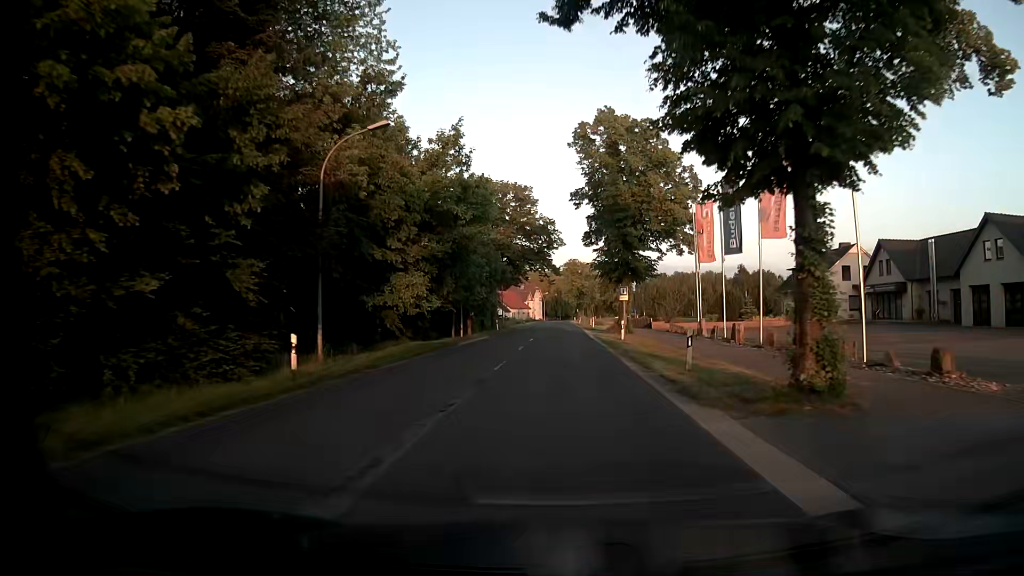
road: secondary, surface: asphalt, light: Day
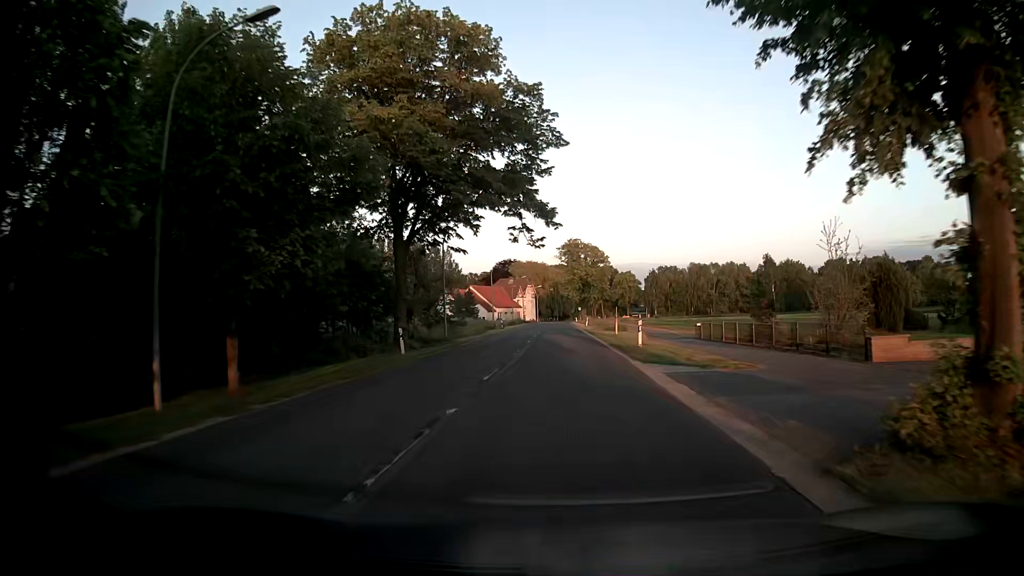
(+0.3, +39.0) m; +1°
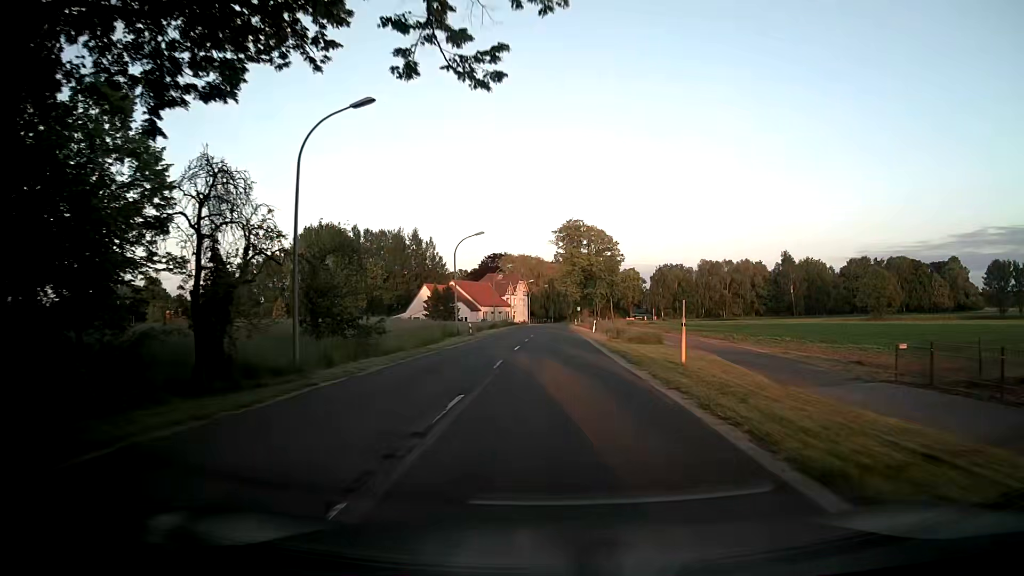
(0.0, +23.3) m; +1°
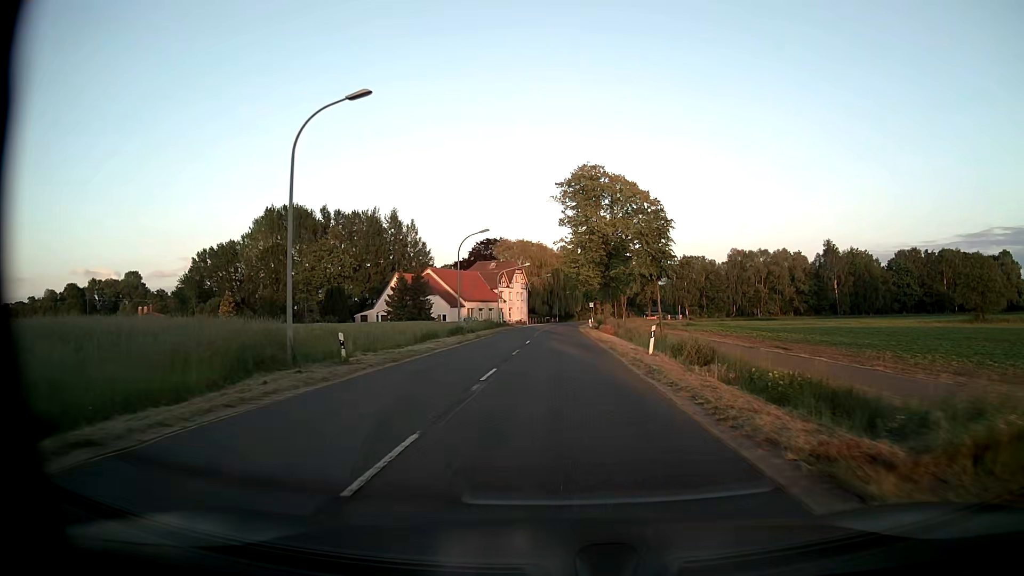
(-0.2, +31.2) m; -1°
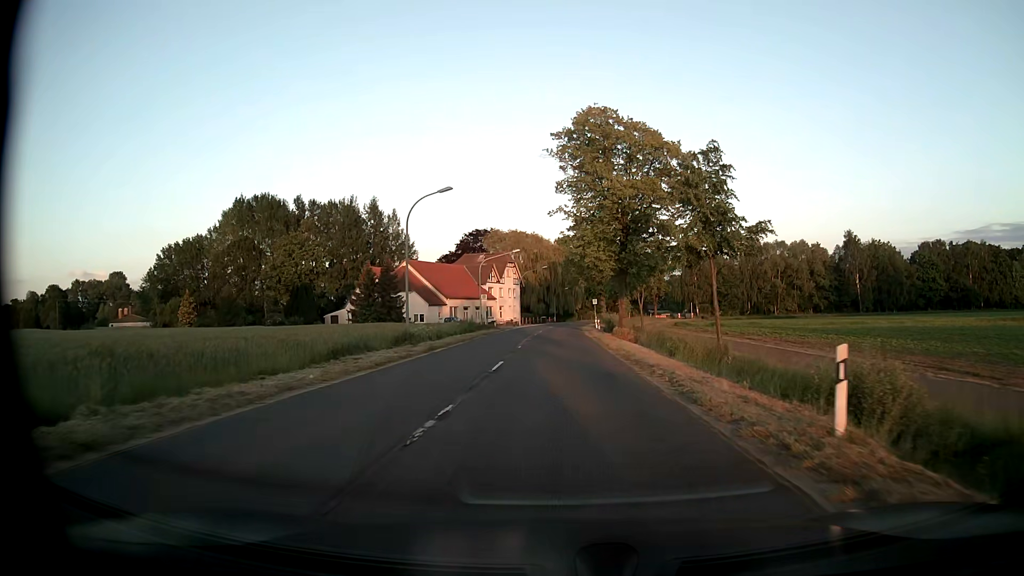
(+0.1, +15.6) m; +1°
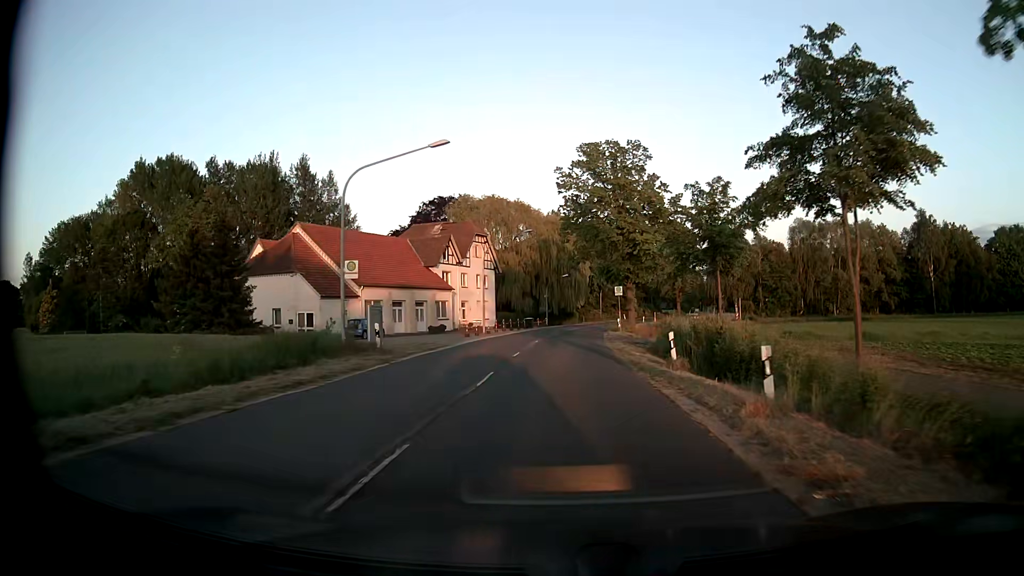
(-0.4, +39.1) m; 0°
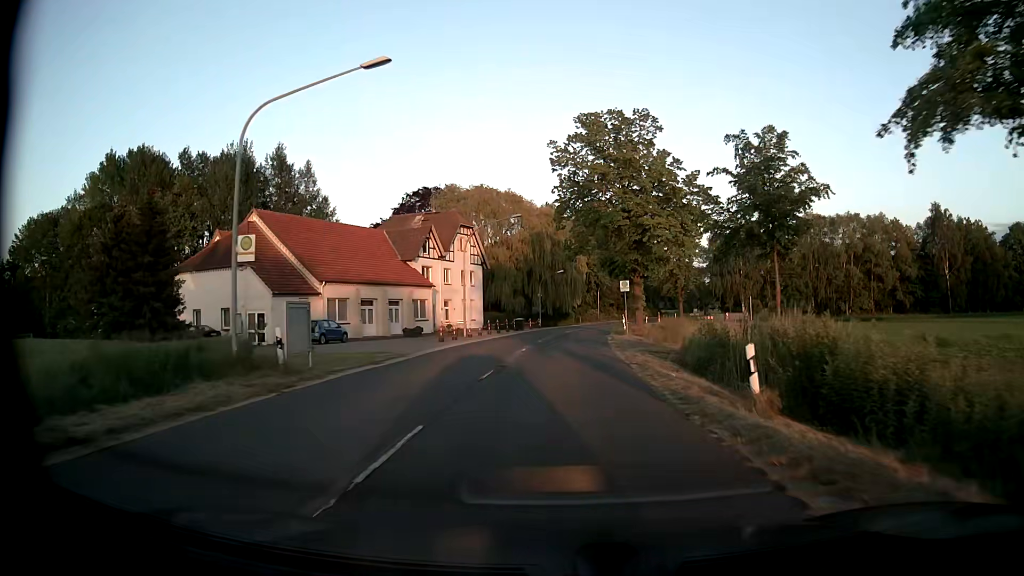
(0.0, +7.8) m; +1°
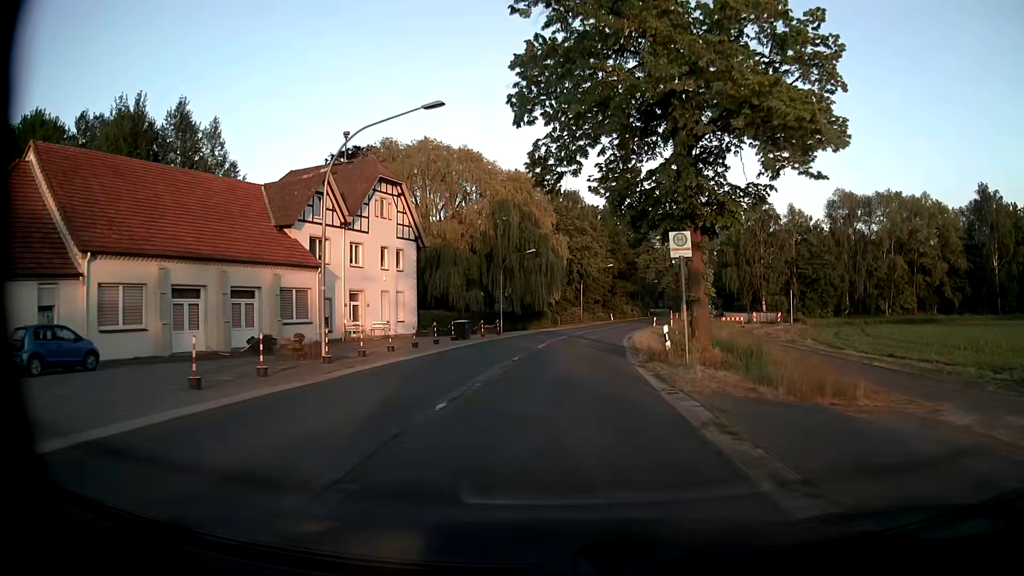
(+0.3, +23.5) m; +2°
(0, +10) (0, +20) (+1, +30) (+2, +40) (+4, +50) (+5, +60) (+7, +69) (+10, +79) (+12, +89) (+14, +99) m
